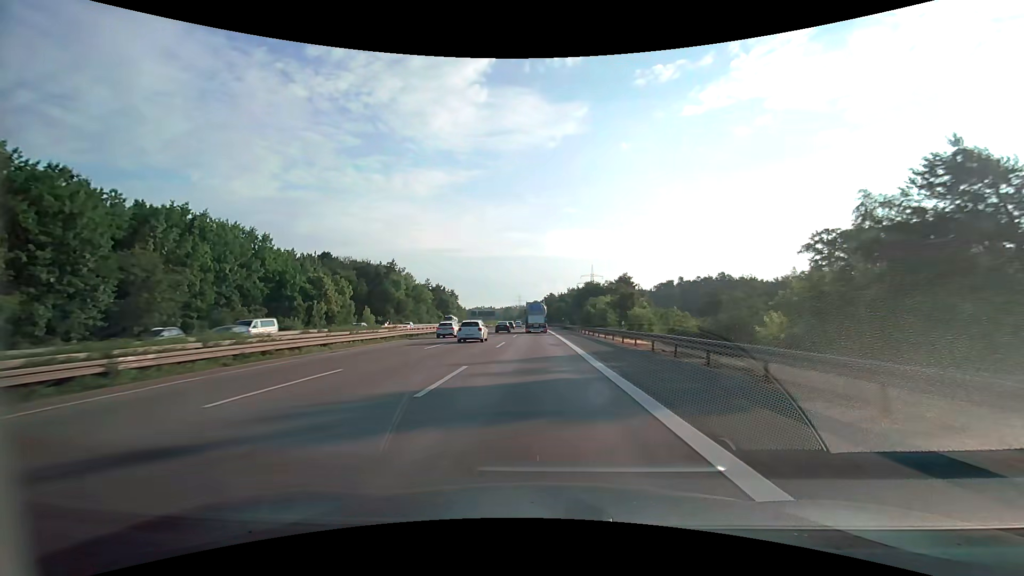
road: motorway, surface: asphalt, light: Day
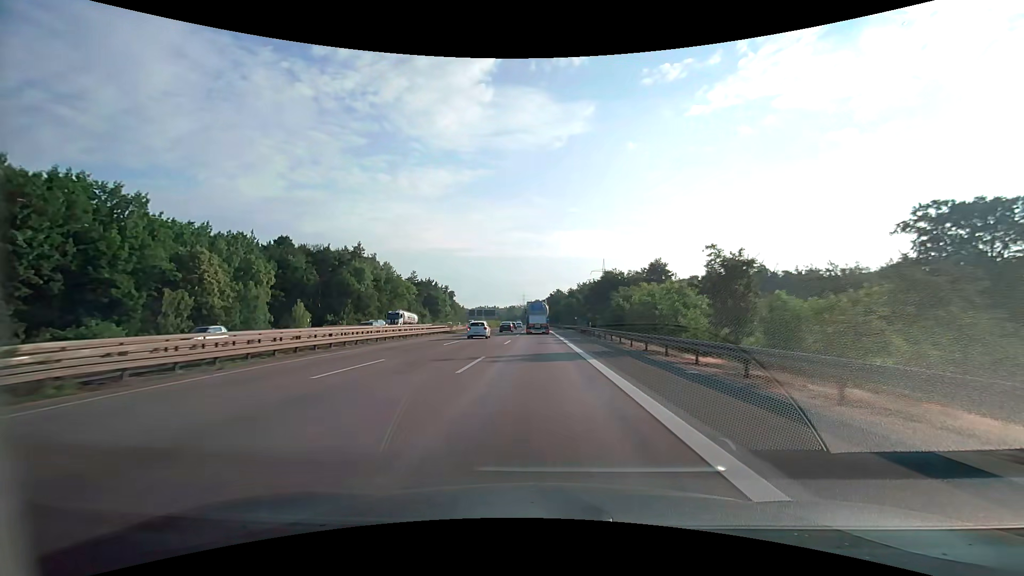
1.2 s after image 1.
(-0.2, +30.9) m; -1°
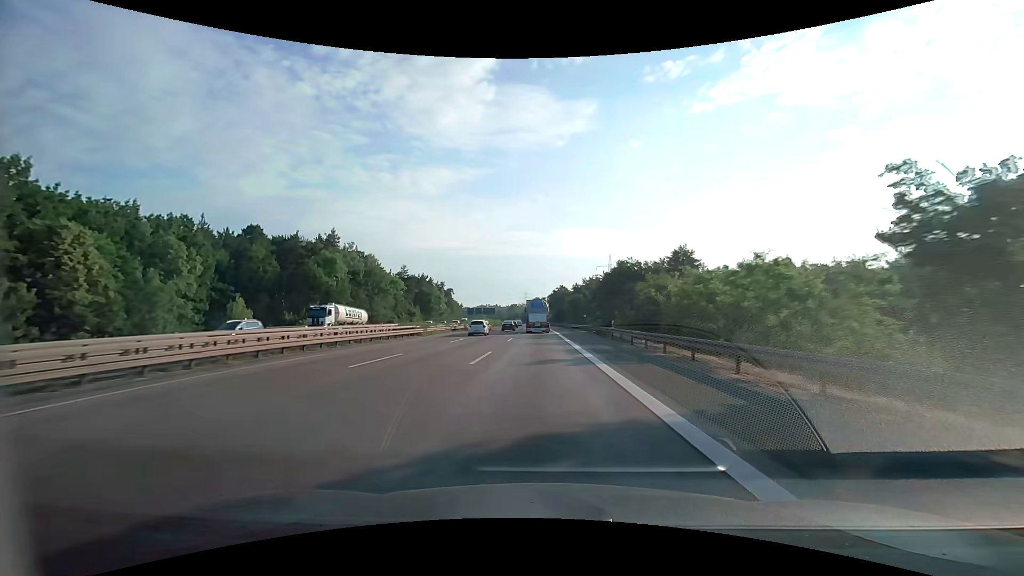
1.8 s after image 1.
(0.0, +15.4) m; 0°
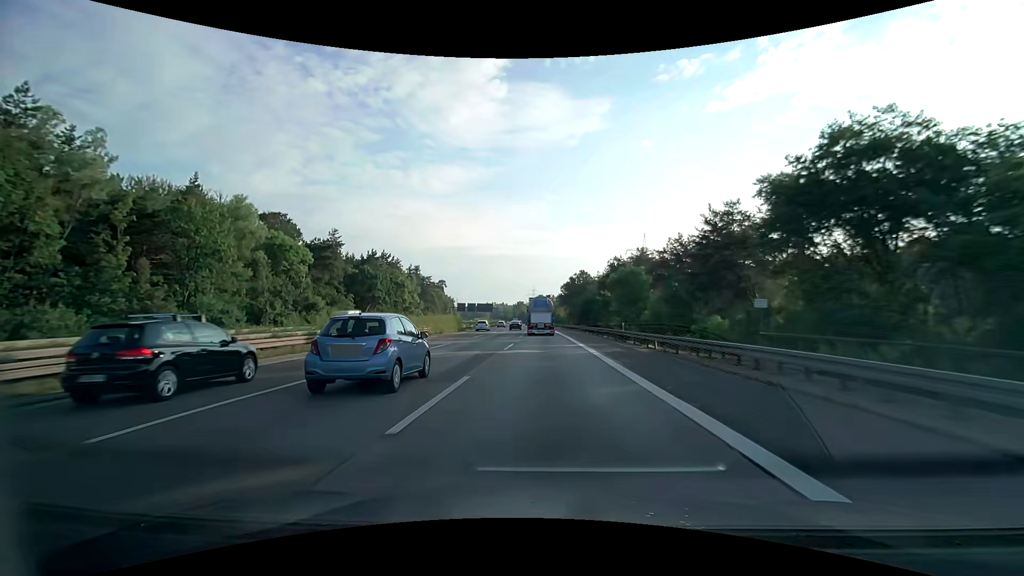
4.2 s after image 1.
(-0.7, +61.9) m; -1°
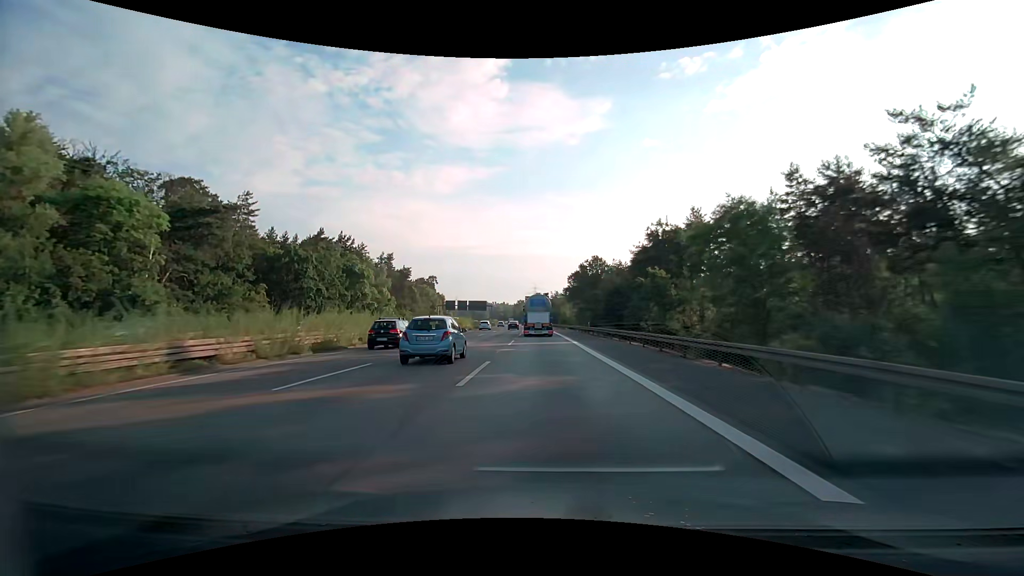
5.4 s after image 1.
(0.0, +31.1) m; 0°
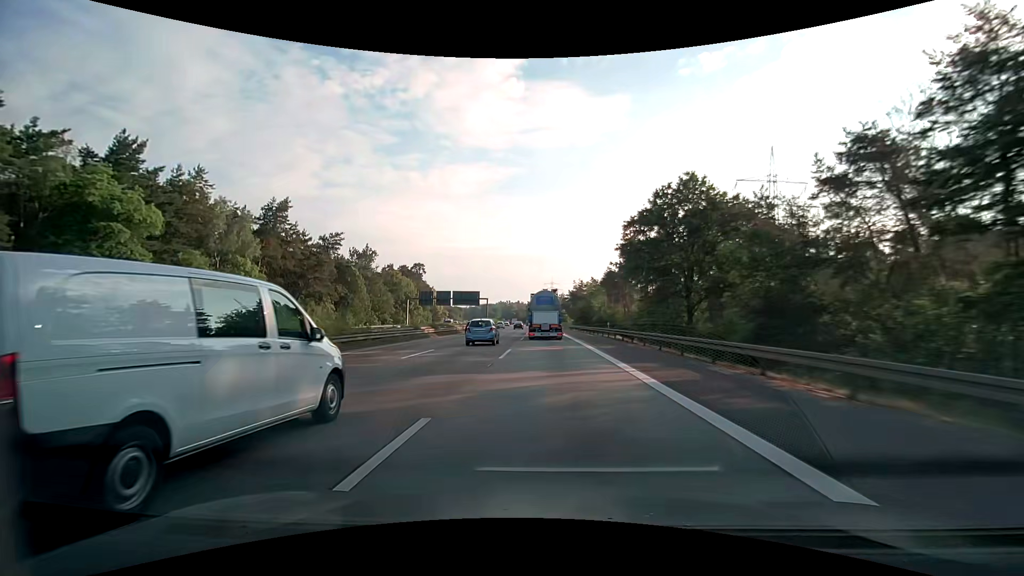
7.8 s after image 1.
(-0.7, +62.5) m; -2°
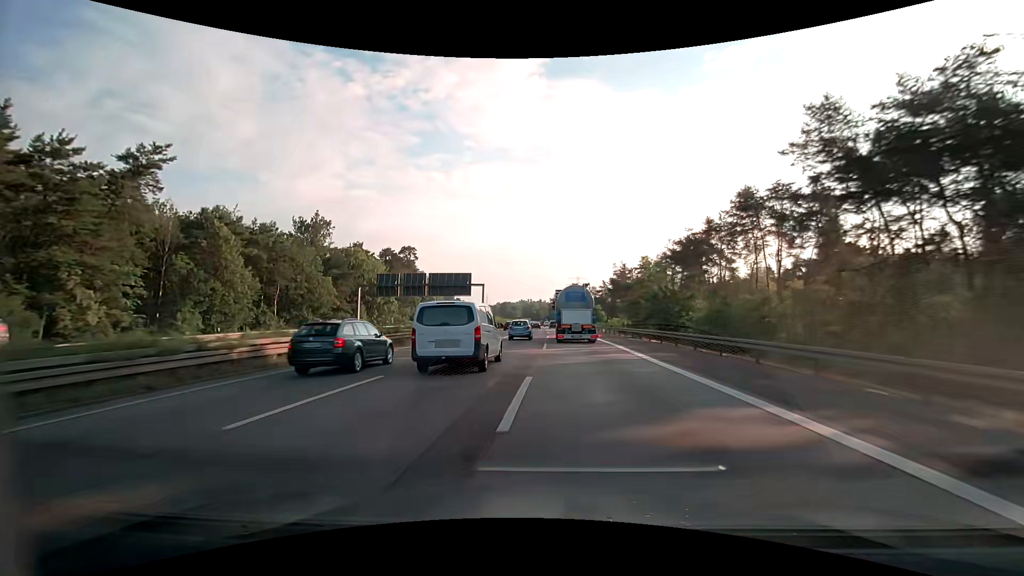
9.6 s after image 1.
(-1.0, +47.8) m; -3°
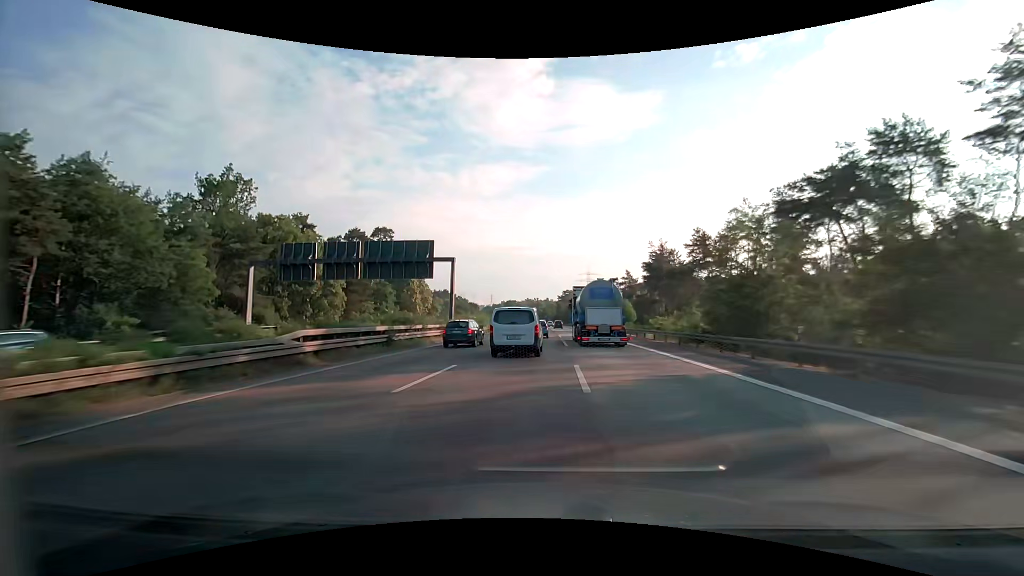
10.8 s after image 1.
(-0.2, +32.6) m; -1°
(0, +10) (0, +20) (0, +30) (0, +40) (0, +50) (0, +60) (0, +70) (0, +80) (0, +90) (0, +100) m
